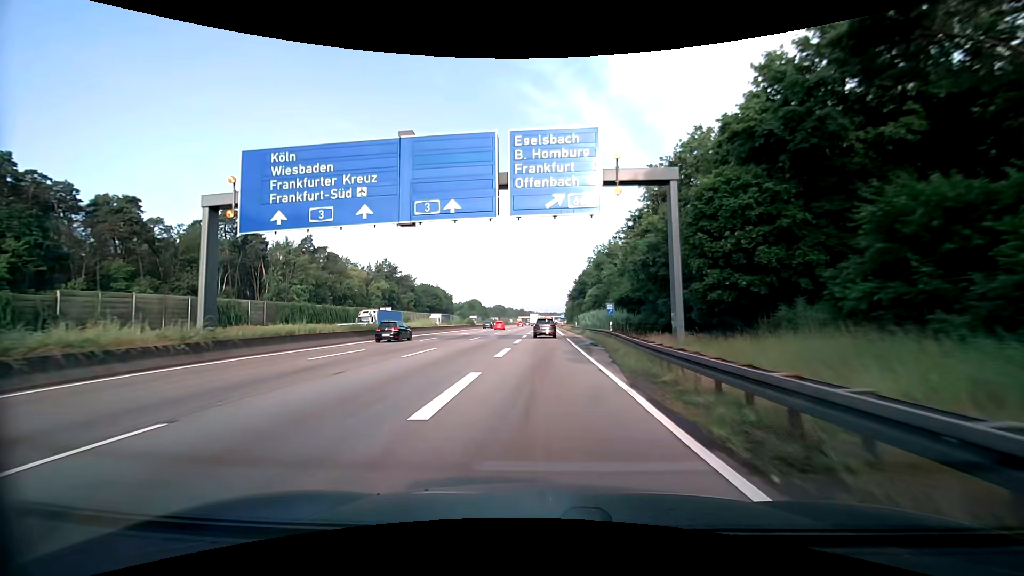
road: motorway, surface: asphalt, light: Day
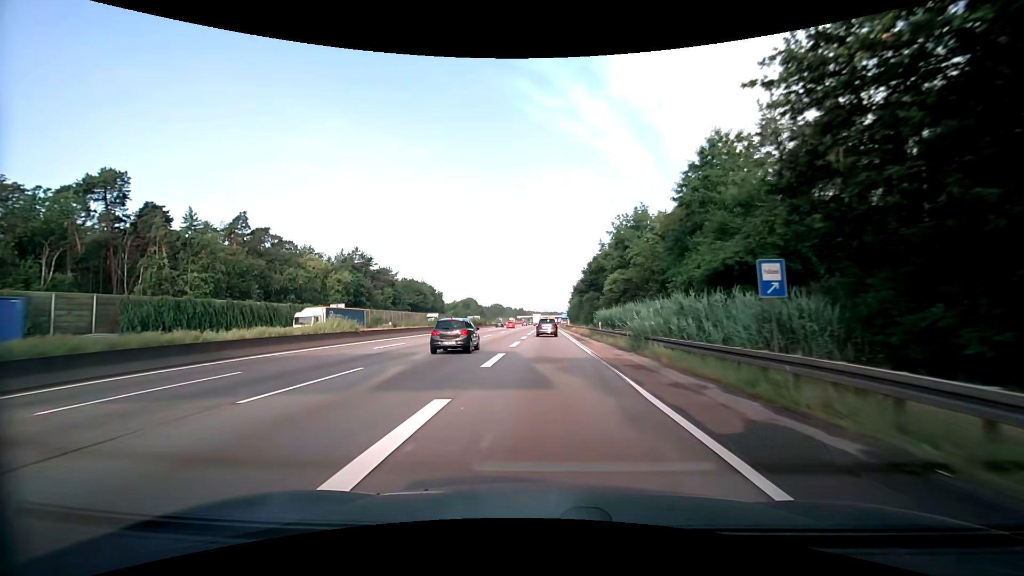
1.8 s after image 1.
(-0.1, +28.6) m; 0°
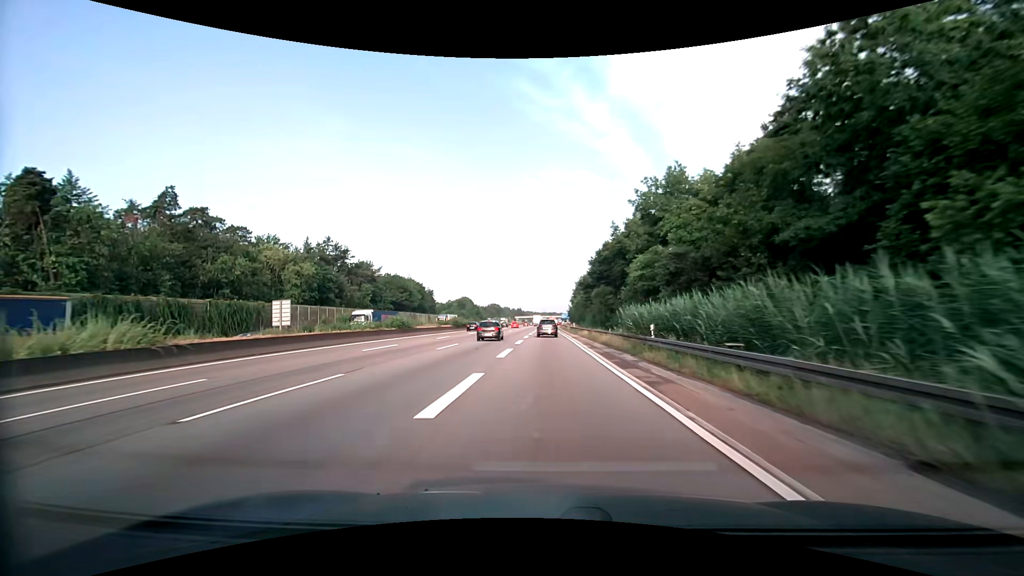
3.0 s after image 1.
(0.0, +19.6) m; 0°
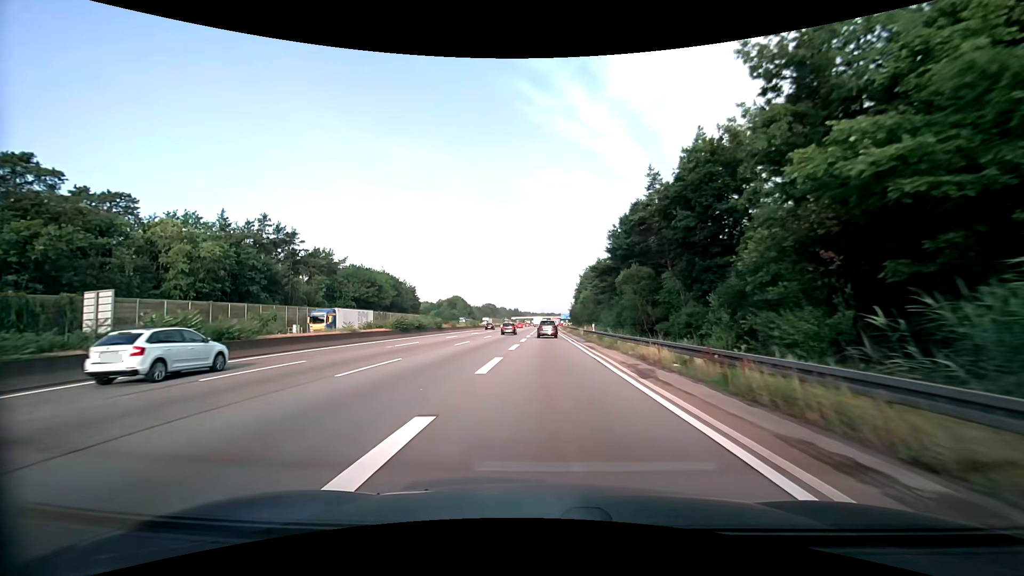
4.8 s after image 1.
(+0.1, +30.2) m; 0°
(0, +10) (0, +20) (0, +30) (0, +40) (0, +50) (0, +60) (0, +70) (0, +80) (0, +90) (0, +100) m
